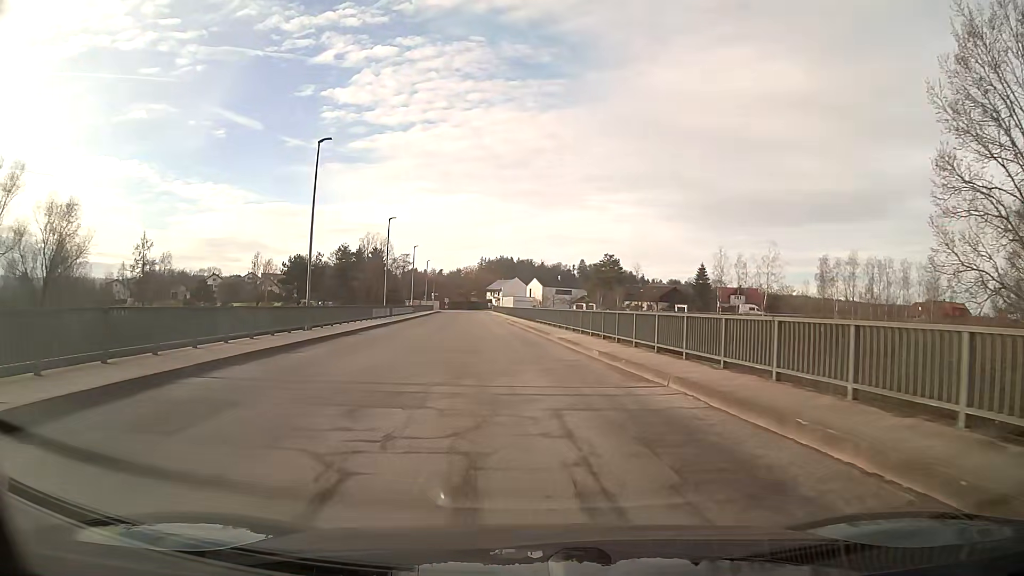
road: residential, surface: asphalt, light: Day
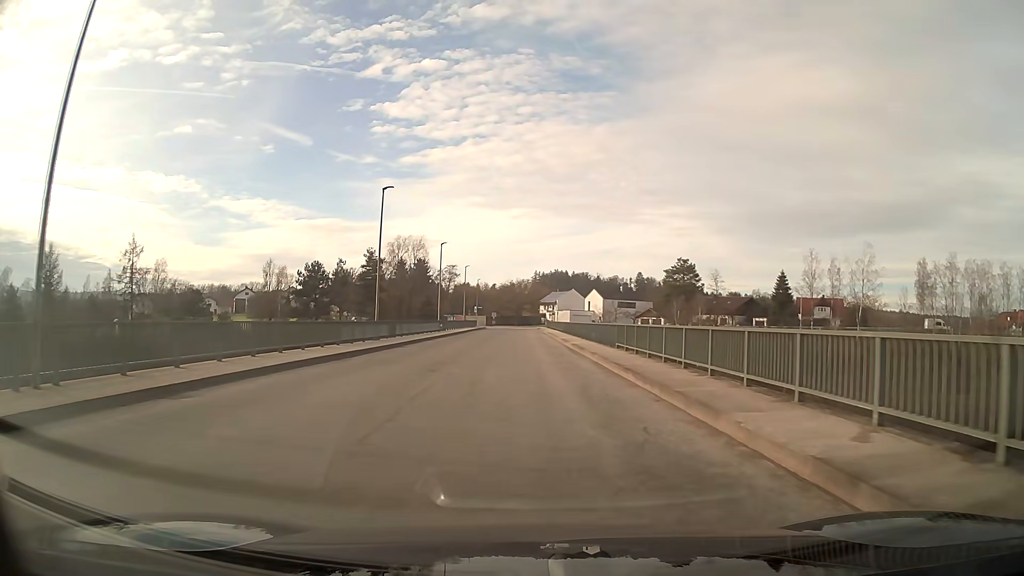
(-0.8, +19.8) m; -4°
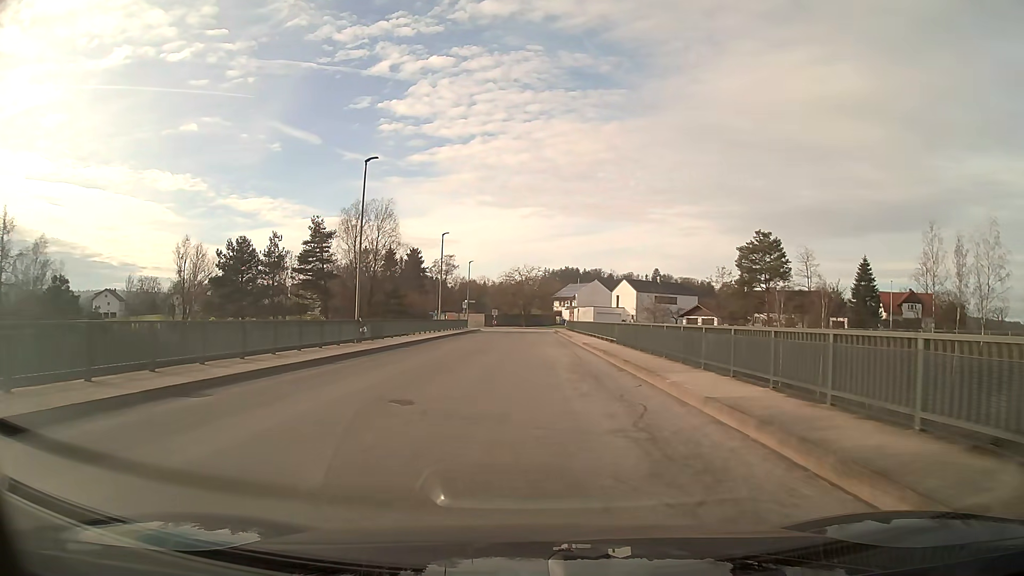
(-0.4, +33.5) m; 0°
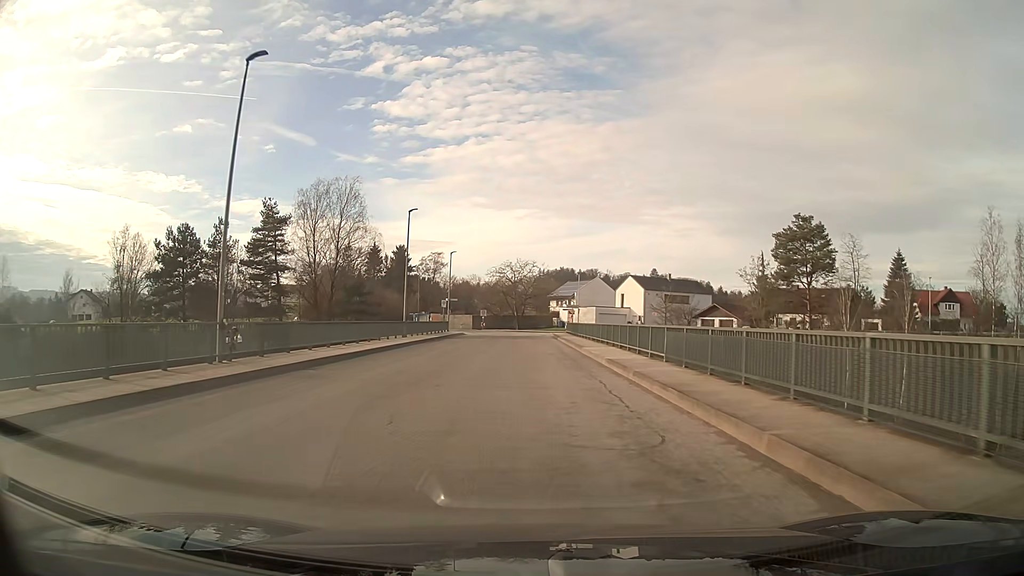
(0.0, +13.2) m; 0°
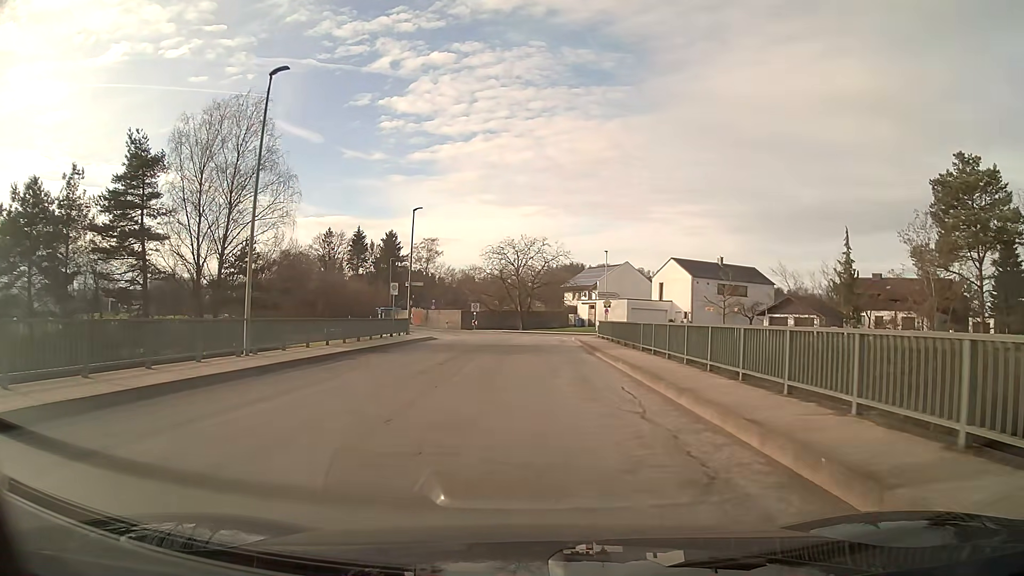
(-0.1, +25.4) m; -1°
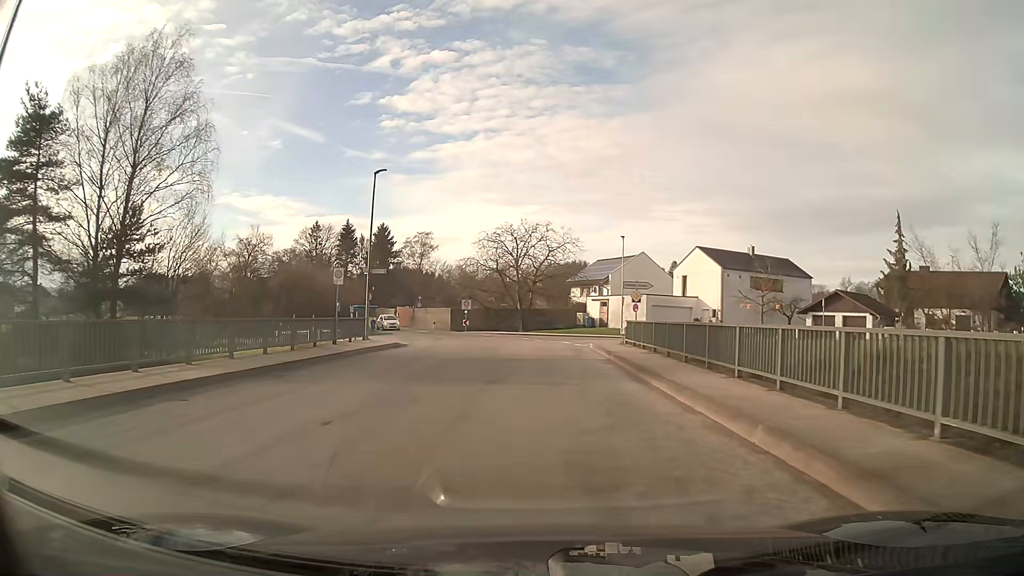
(0.0, +11.1) m; 0°
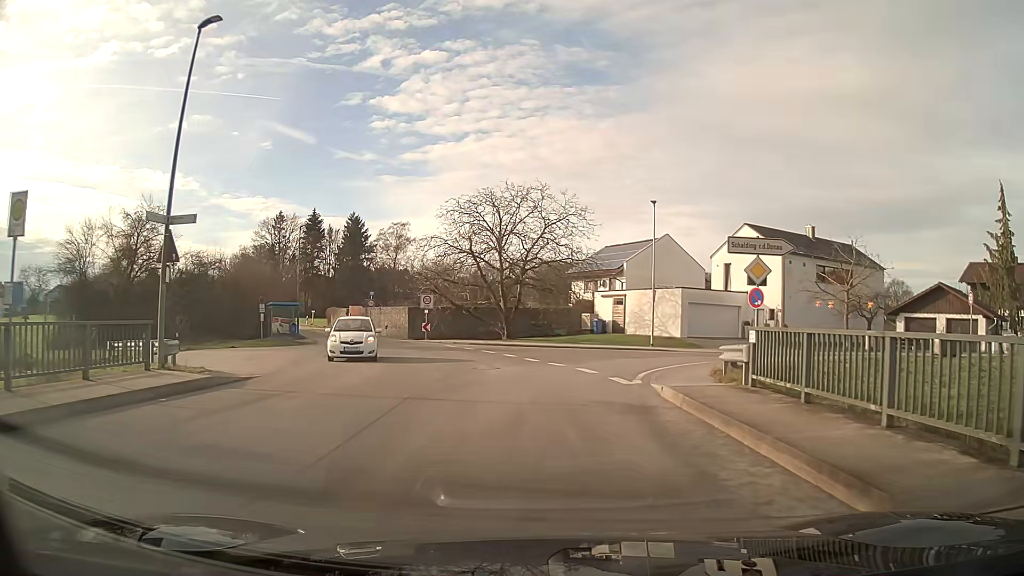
(+0.1, +17.7) m; +1°
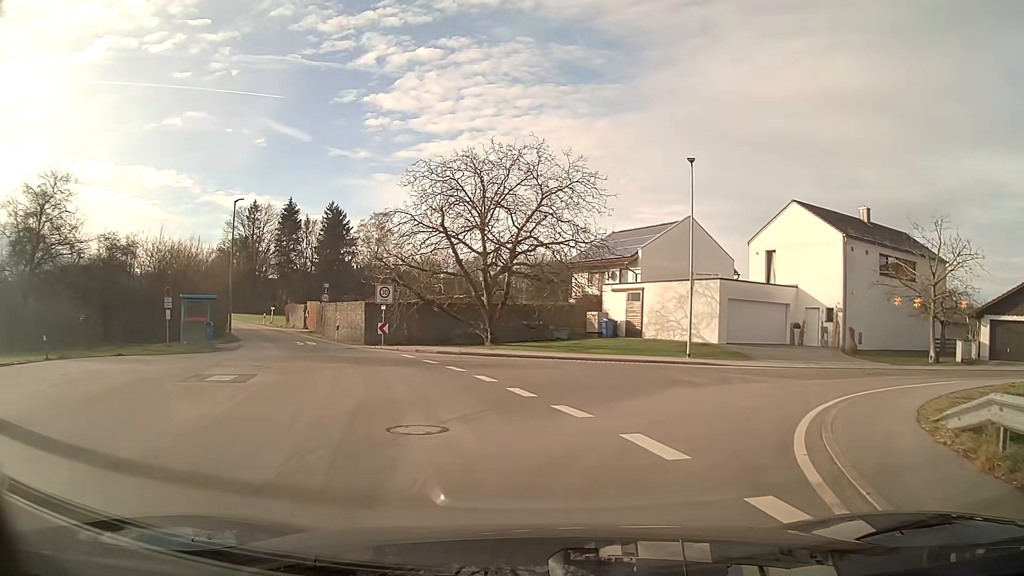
(+0.1, +10.4) m; +2°
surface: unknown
(+2, +10) (+9, +17) (+18, +18) (+28, +16) (+38, +14) (+48, +11) (+57, +8) (+67, +6) (+77, +4) (+86, +2) m
